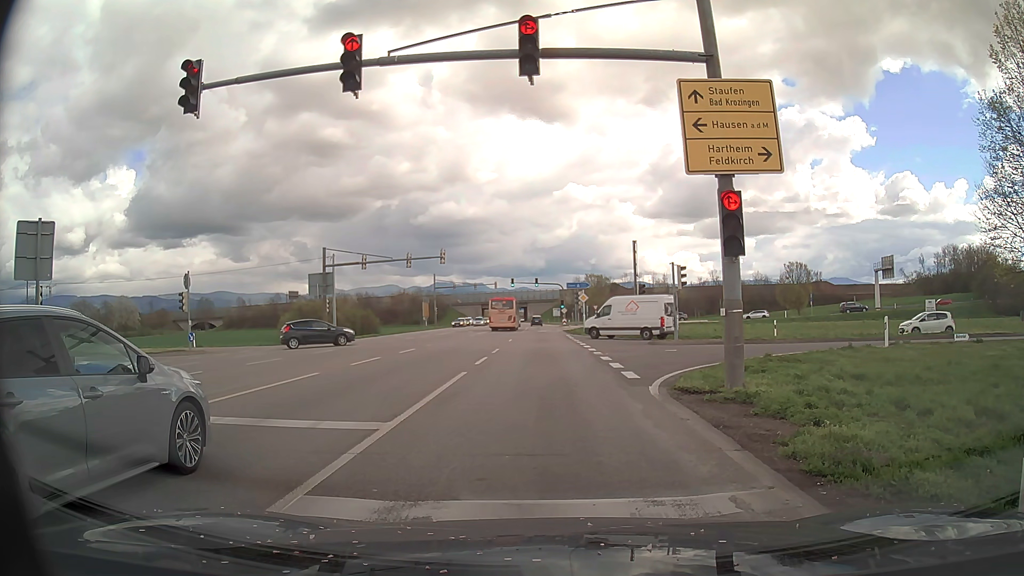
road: primary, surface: asphalt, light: Day
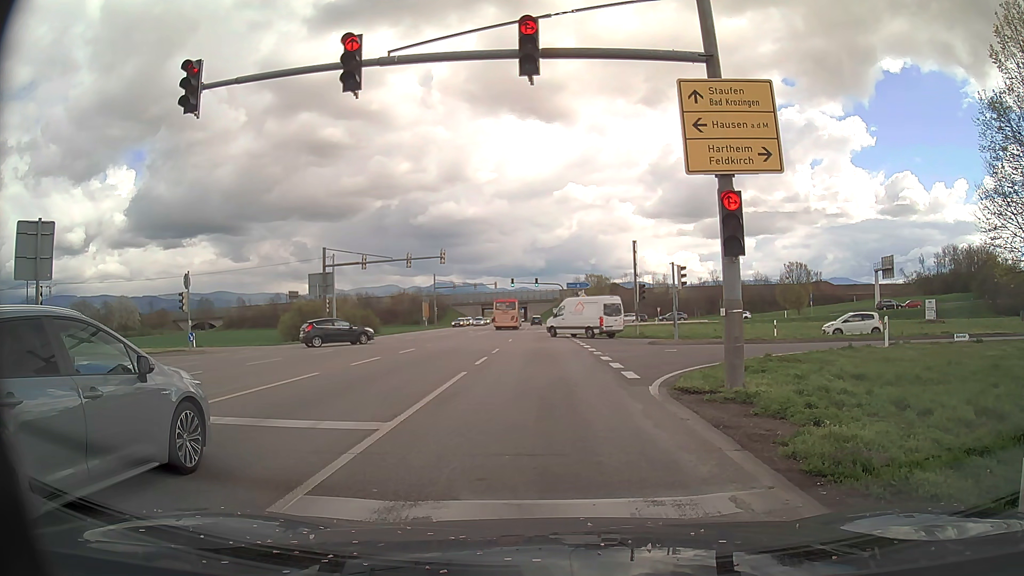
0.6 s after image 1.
(0.0, 0.0) m; 0°
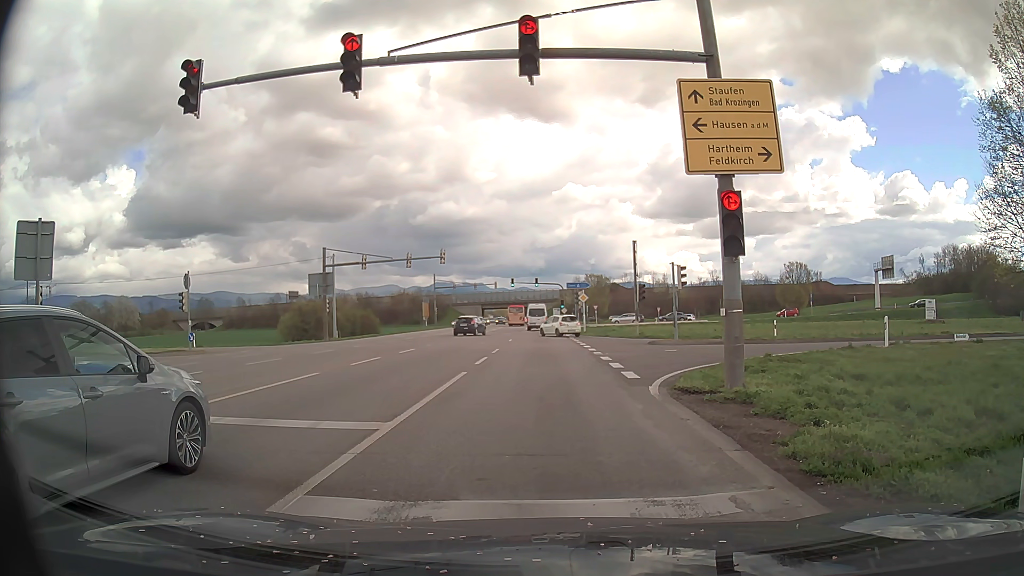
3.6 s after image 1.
(0.0, 0.0) m; 0°
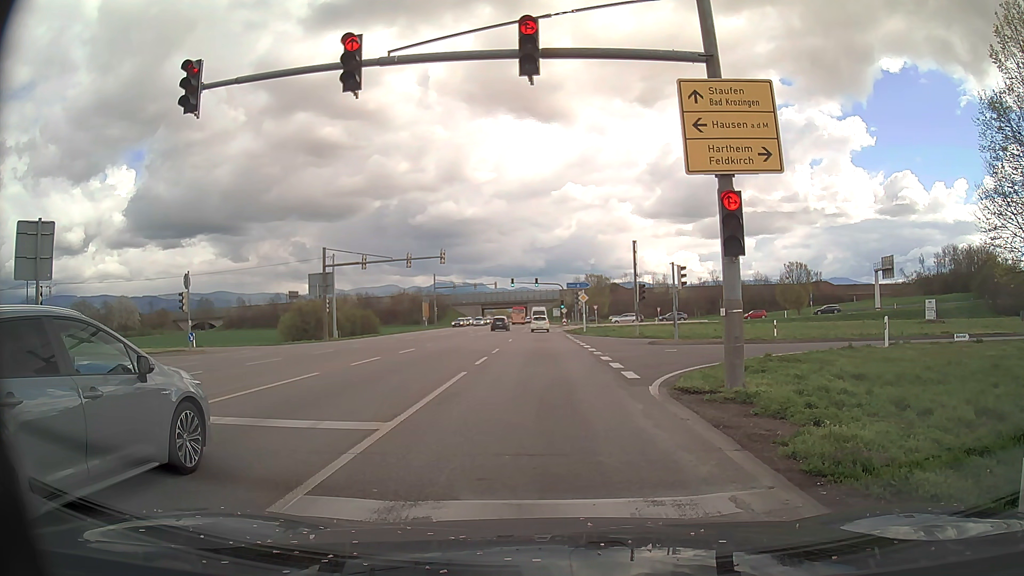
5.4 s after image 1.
(0.0, 0.0) m; 0°
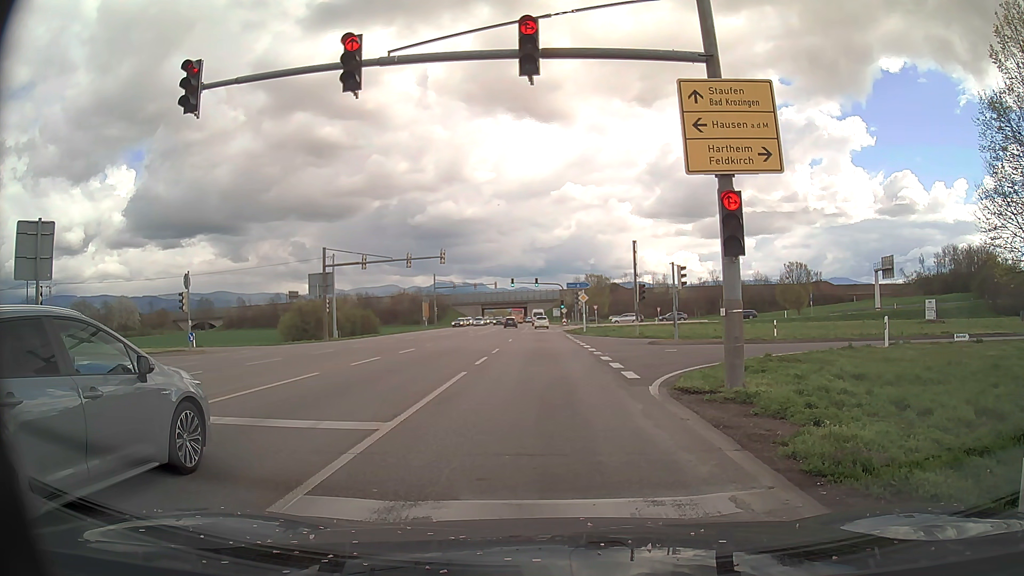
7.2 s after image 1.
(0.0, 0.0) m; 0°
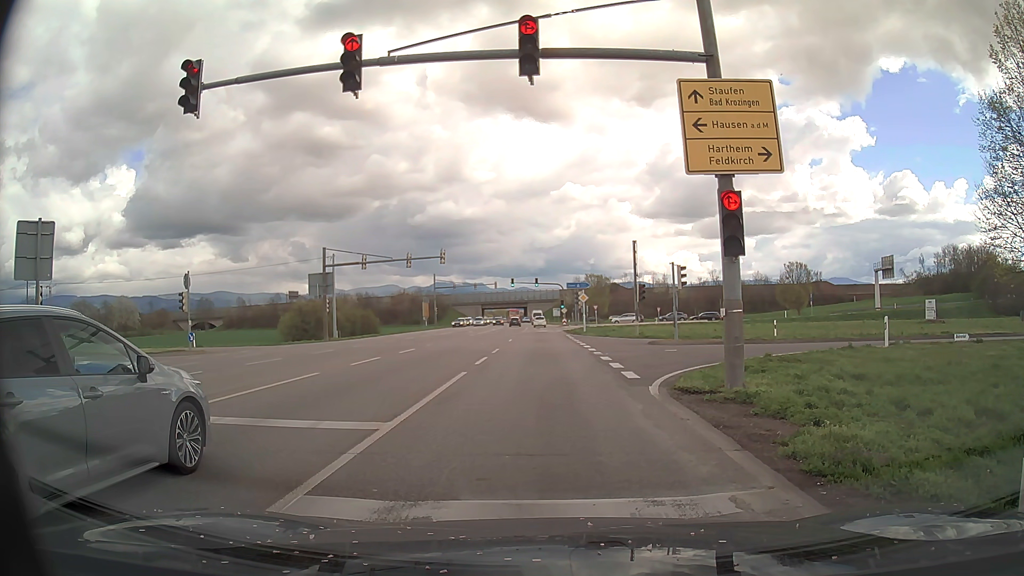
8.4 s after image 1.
(0.0, 0.0) m; 0°
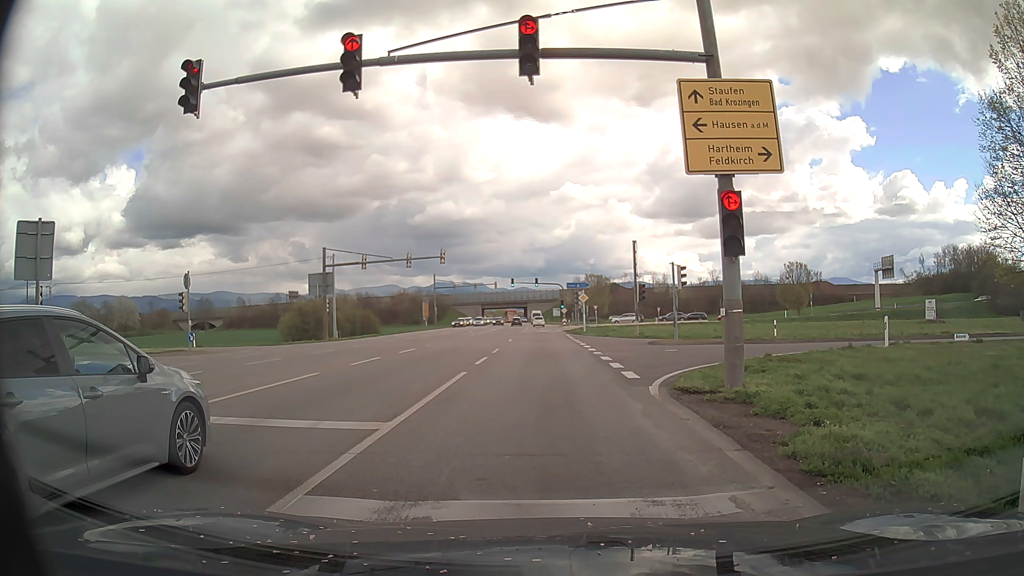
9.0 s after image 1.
(0.0, 0.0) m; 0°
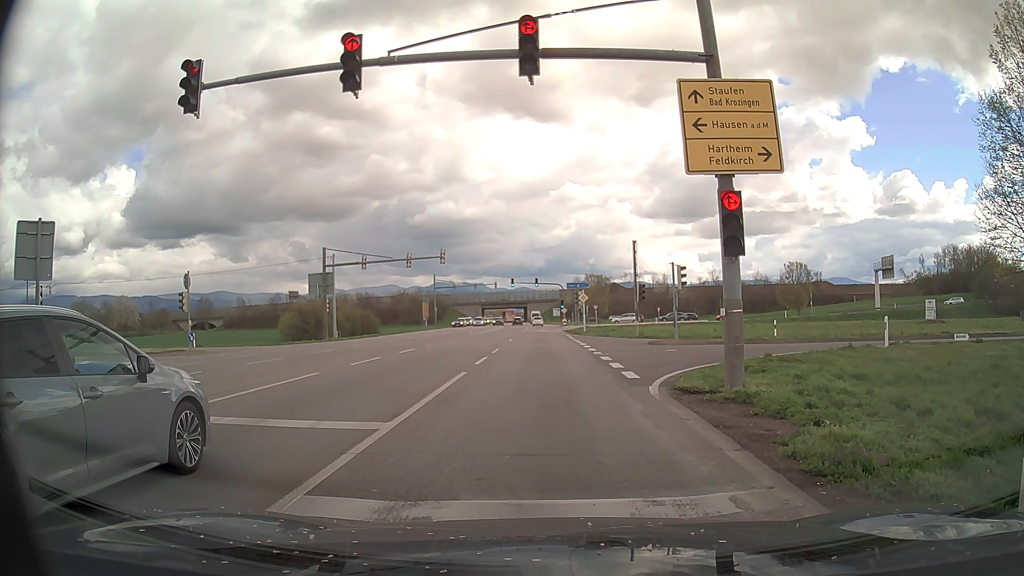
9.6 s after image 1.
(0.0, 0.0) m; 0°
(0, +10) (0, +20) (0, +30) (0, +40) (0, +50) (0, +60) (0, +70) (0, +80) (0, +90) (0, +100) m
